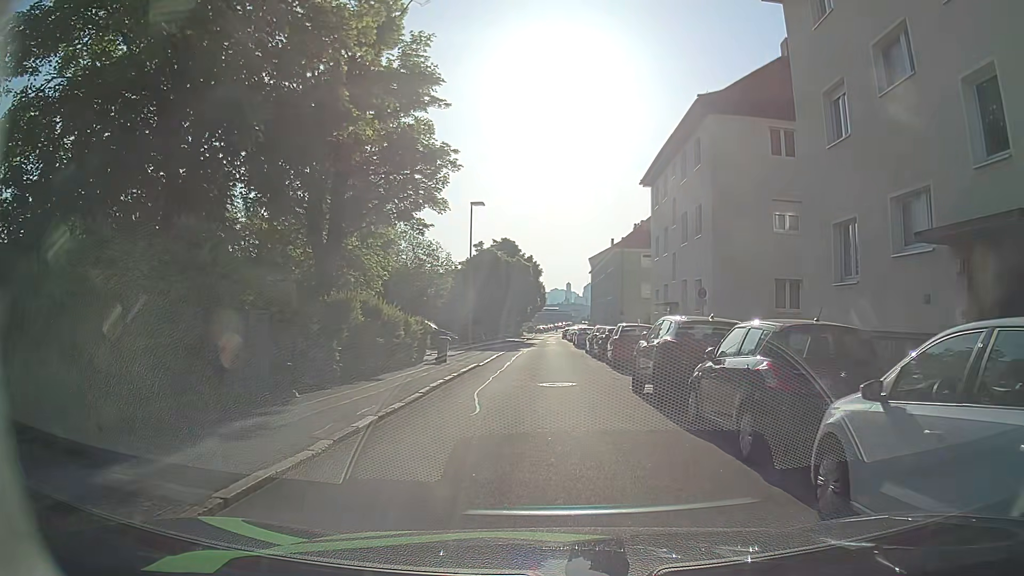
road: residential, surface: asphalt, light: Day
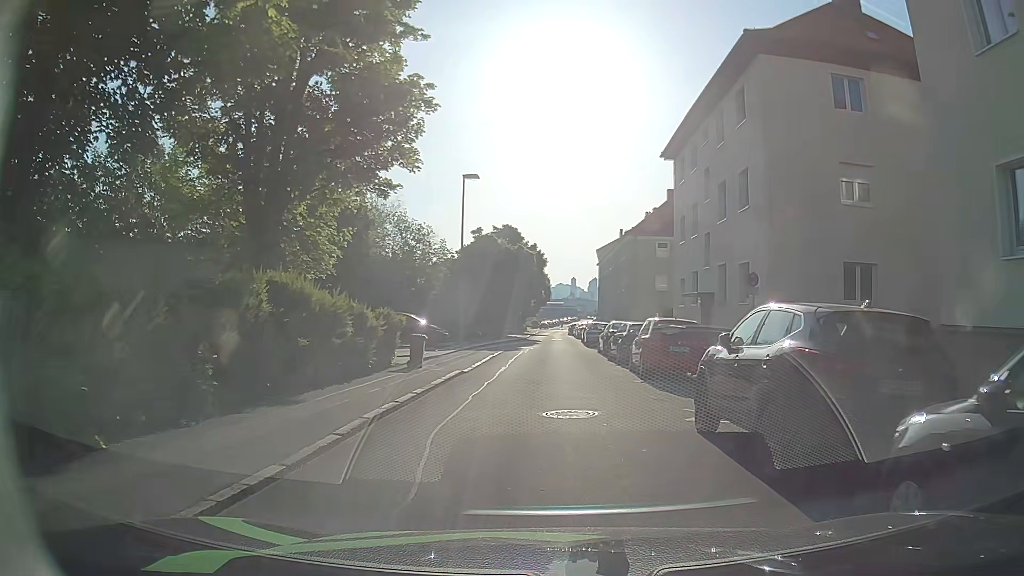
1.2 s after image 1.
(-0.1, +5.8) m; -2°
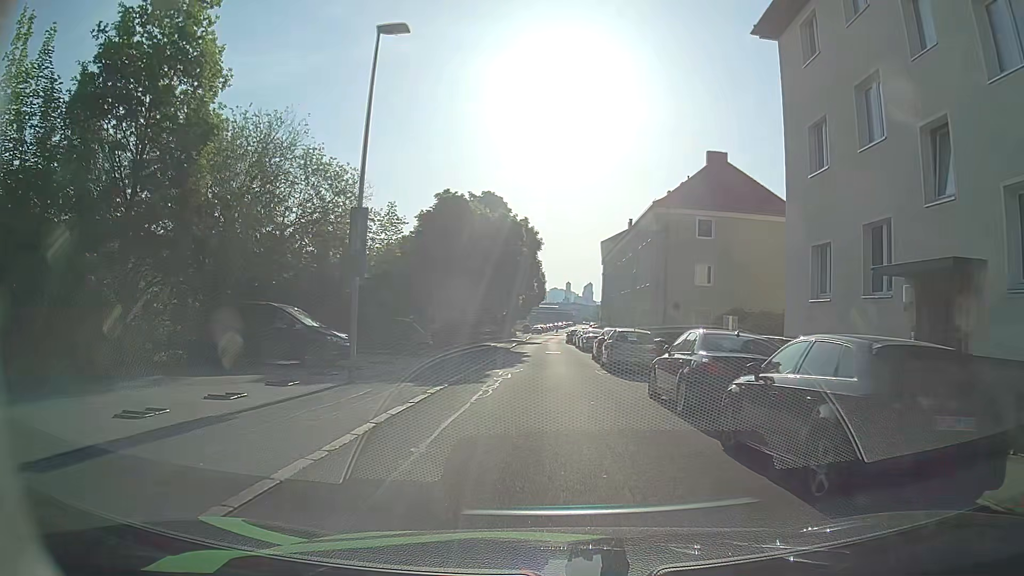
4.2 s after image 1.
(+0.4, +17.1) m; 0°
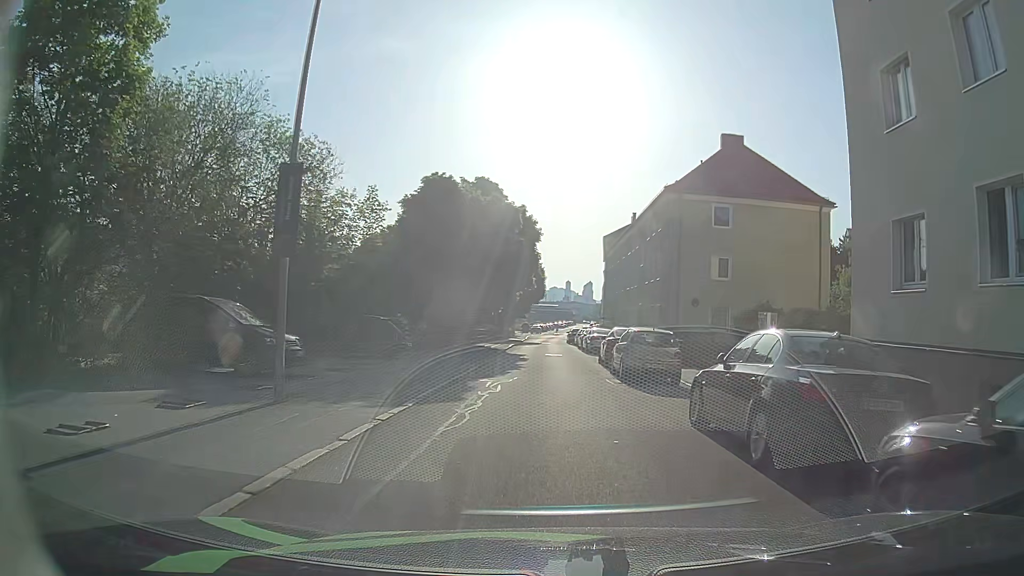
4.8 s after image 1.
(+0.1, +4.2) m; +2°
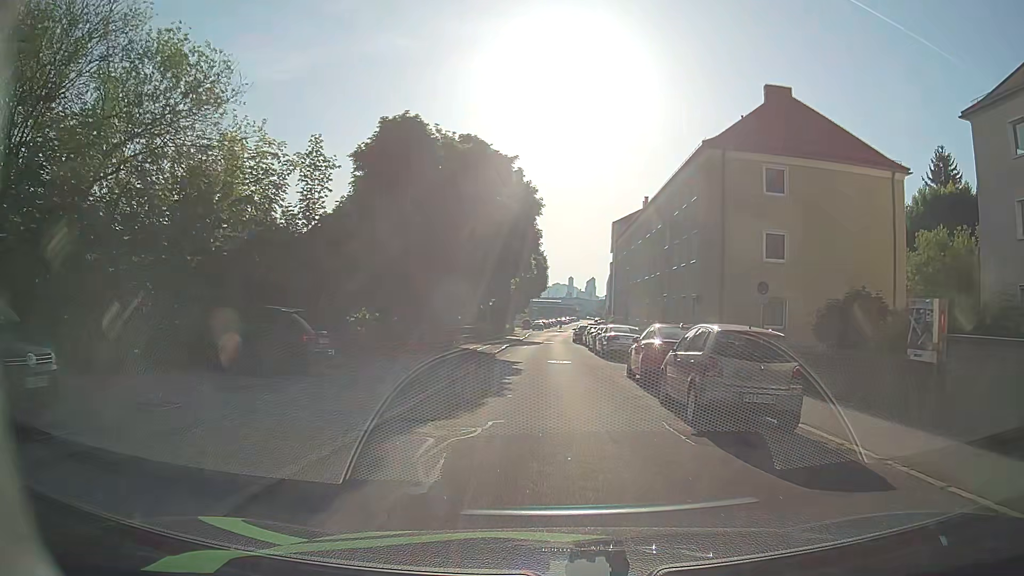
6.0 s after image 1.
(-0.1, +8.7) m; -1°
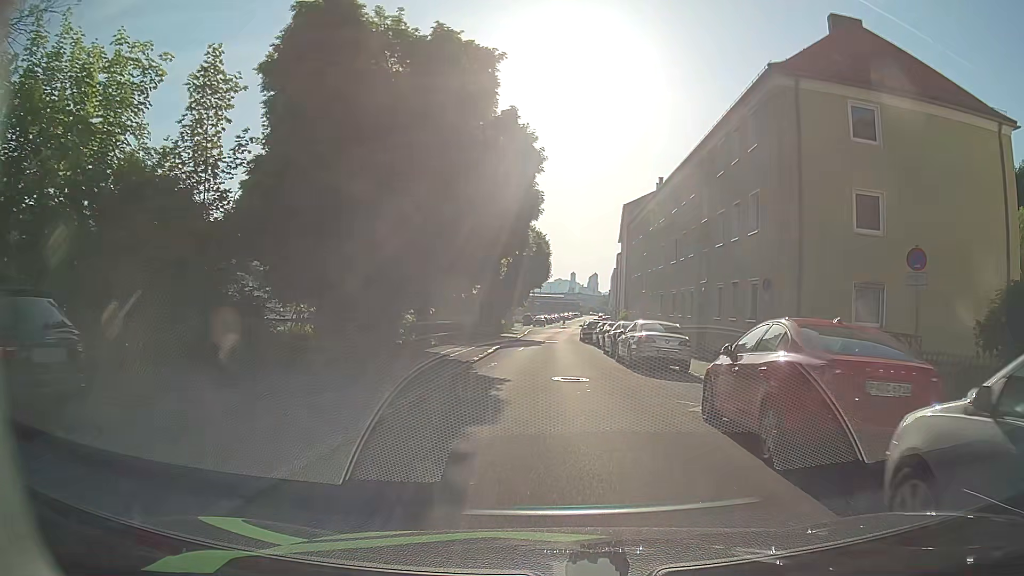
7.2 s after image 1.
(0.0, +8.6) m; -1°
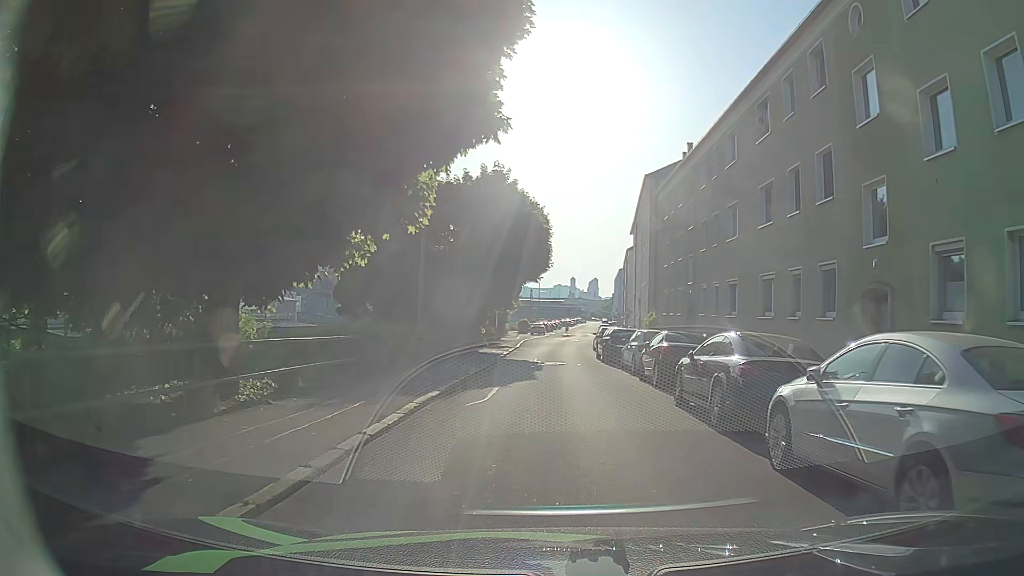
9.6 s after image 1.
(+0.3, +15.6) m; +3°
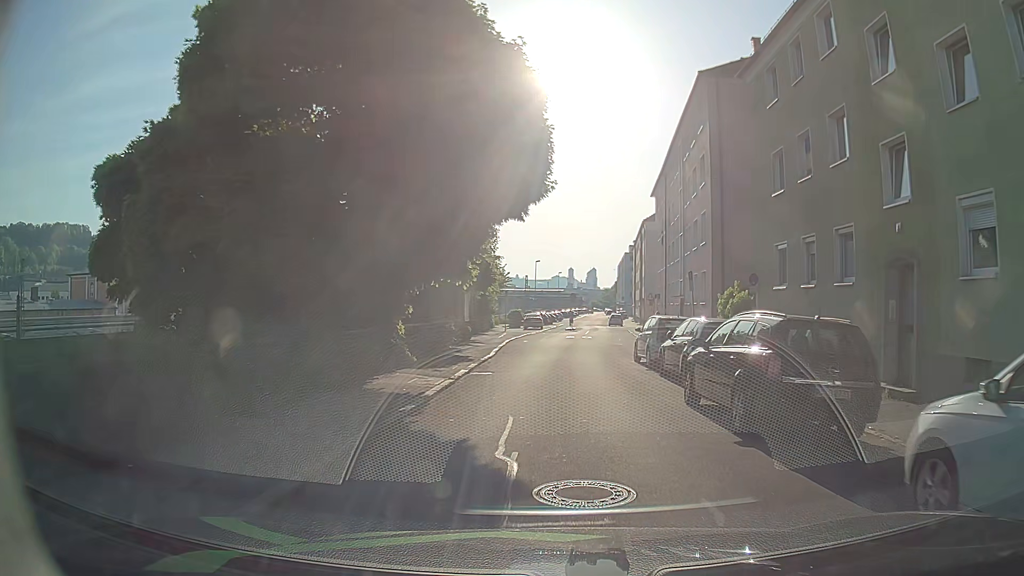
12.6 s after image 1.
(-0.4, +19.9) m; -1°
